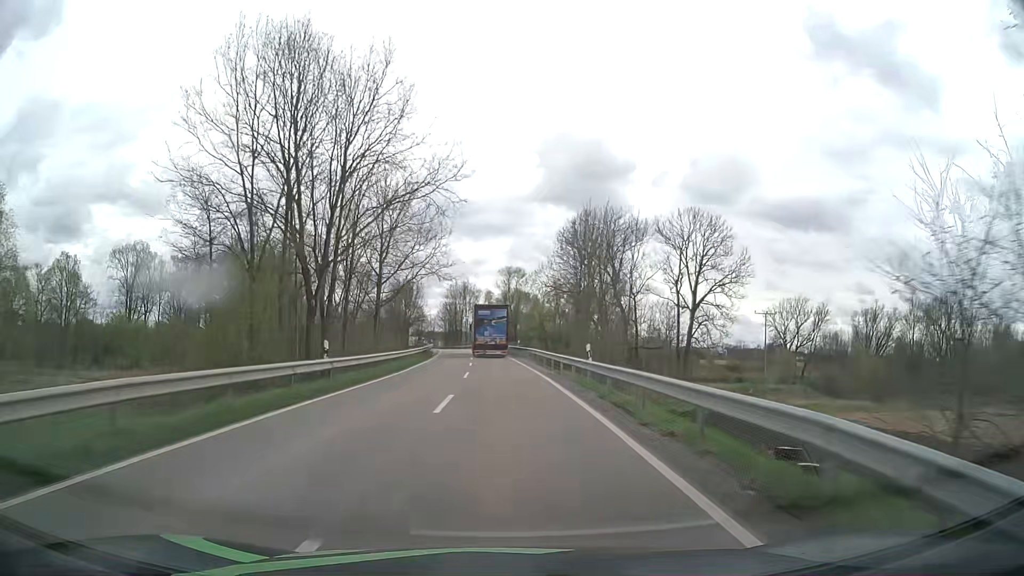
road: tertiary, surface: asphalt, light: Day
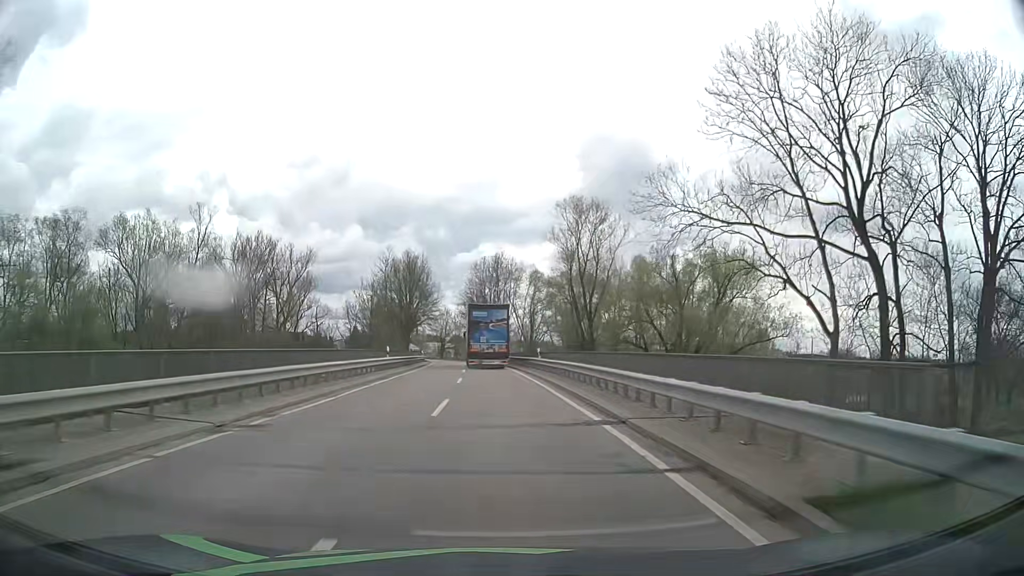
(-1.9, +59.9) m; -4°
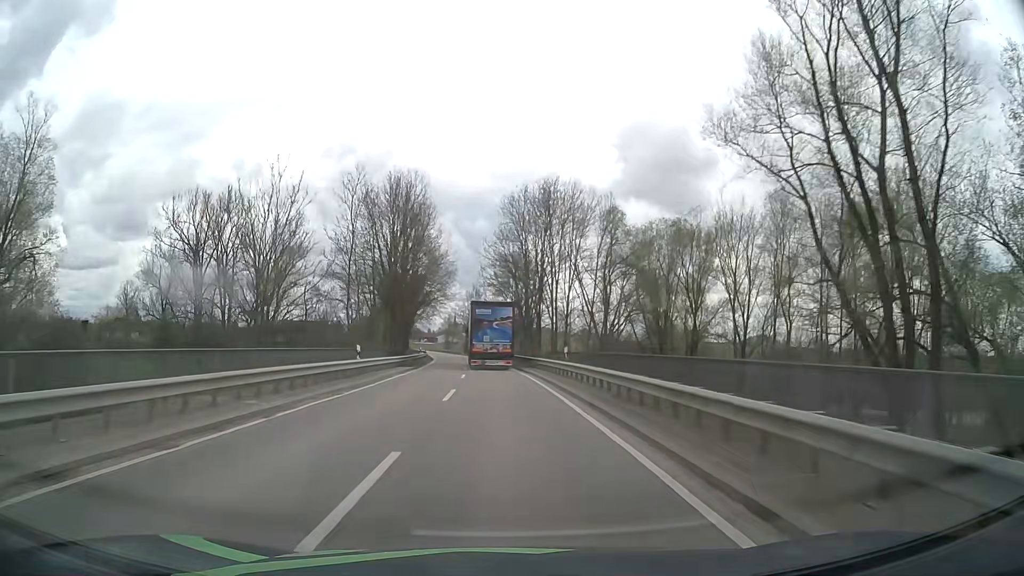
(-1.5, +44.4) m; -4°
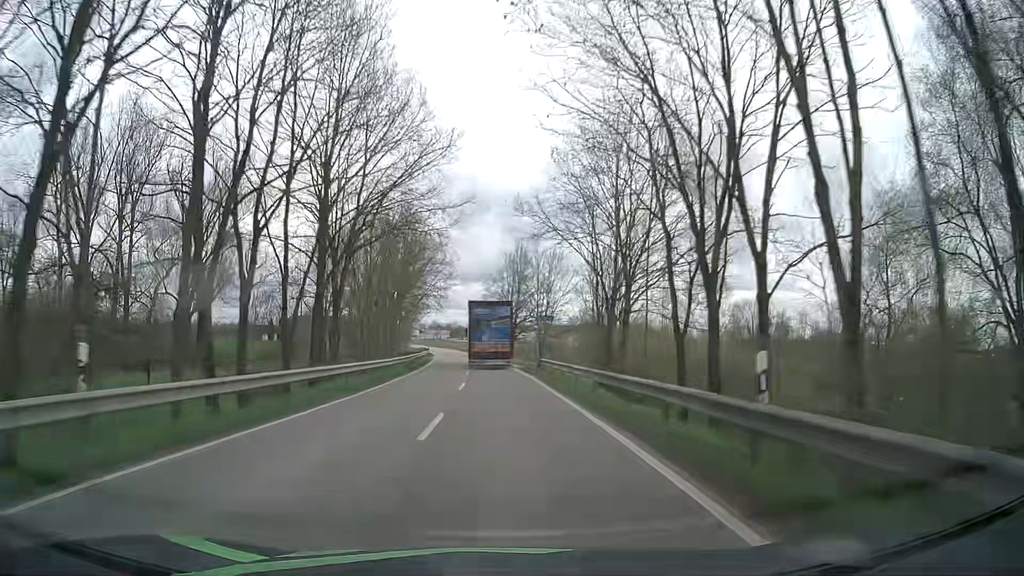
(-1.9, +55.0) m; -4°
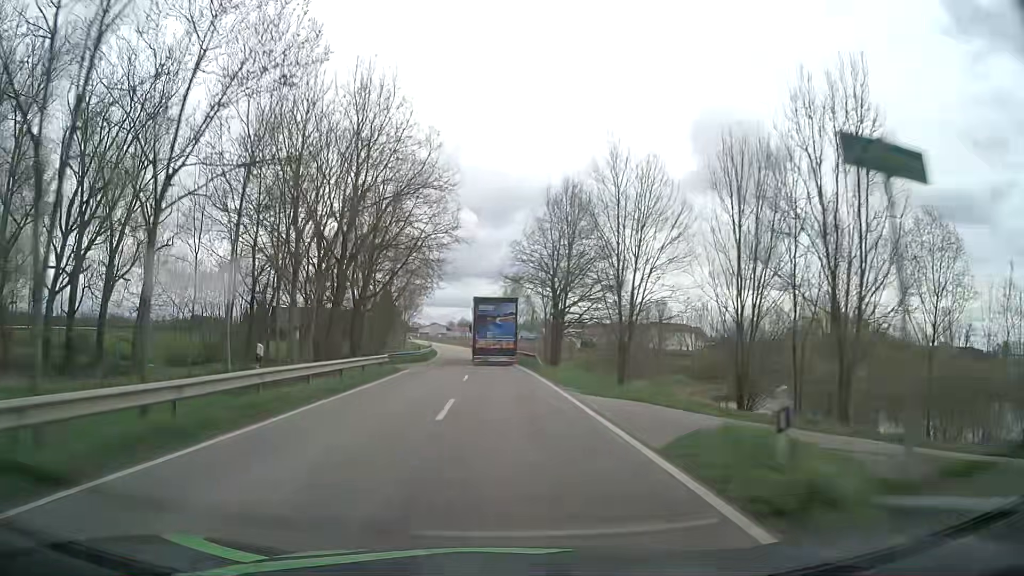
(-0.8, +33.9) m; -3°
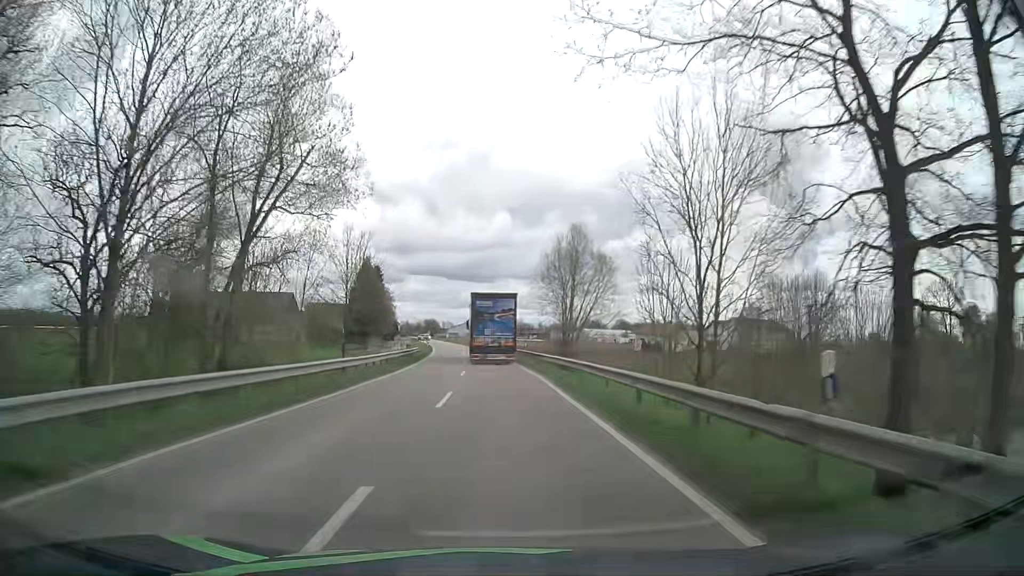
(-1.0, +46.5) m; -3°
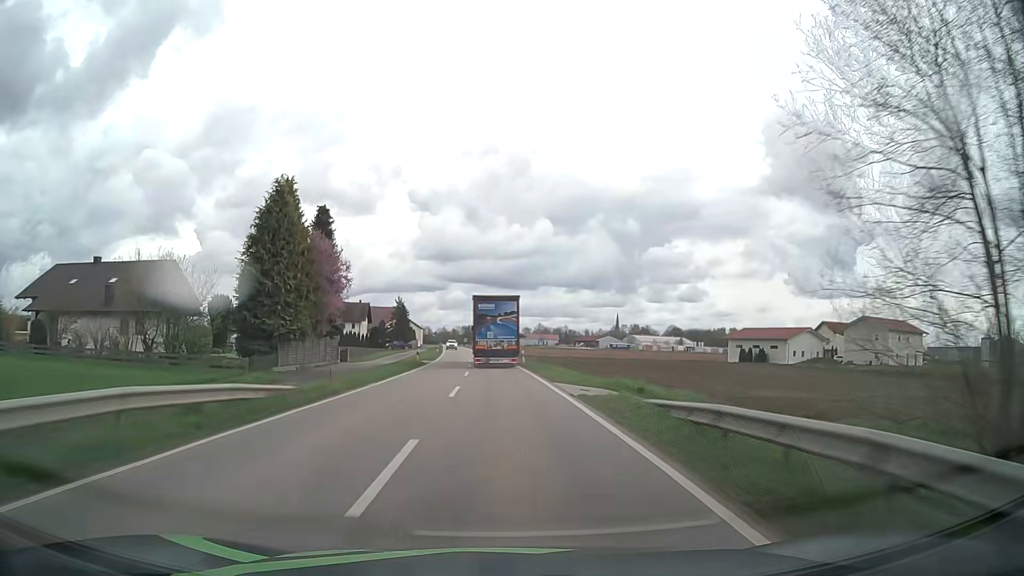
(-1.5, +45.0) m; -4°
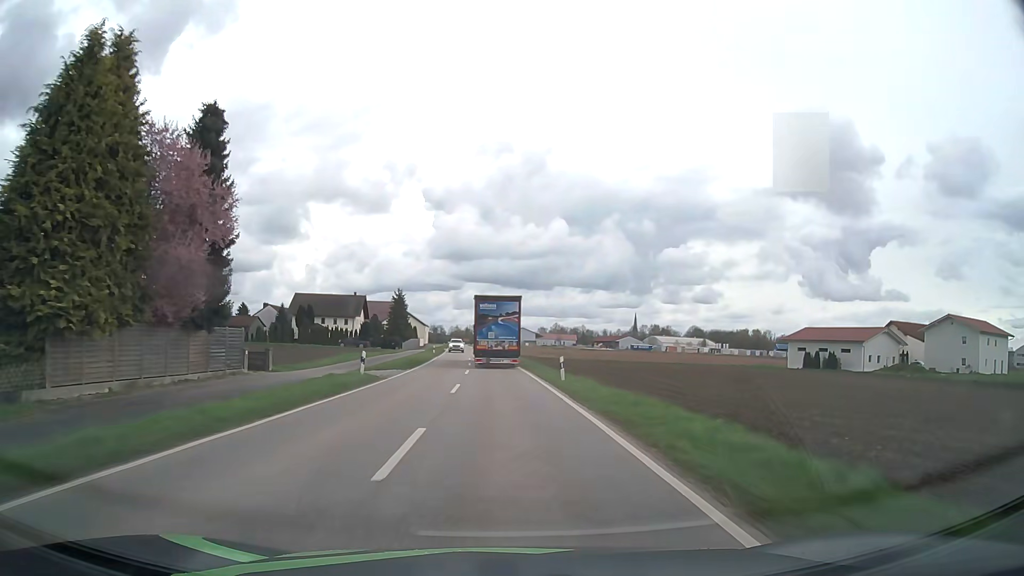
(-0.3, +22.5) m; -1°
(0, +10) (0, +20) (0, +30) (-1, +40) (-1, +50) (-1, +60) (-2, +70) (-3, +80) (-4, +90) (-4, +100) m
